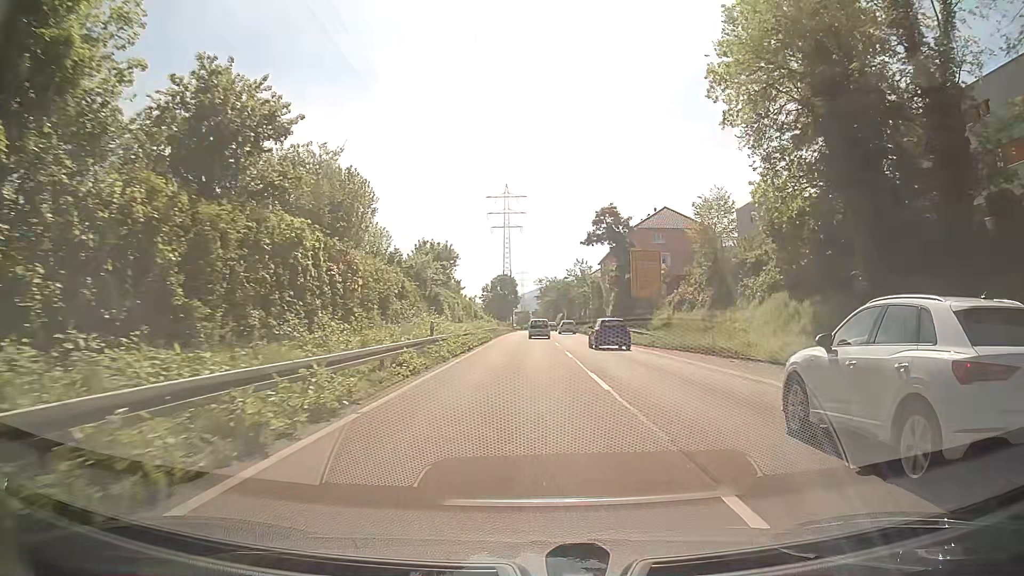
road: trunk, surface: asphalt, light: Day
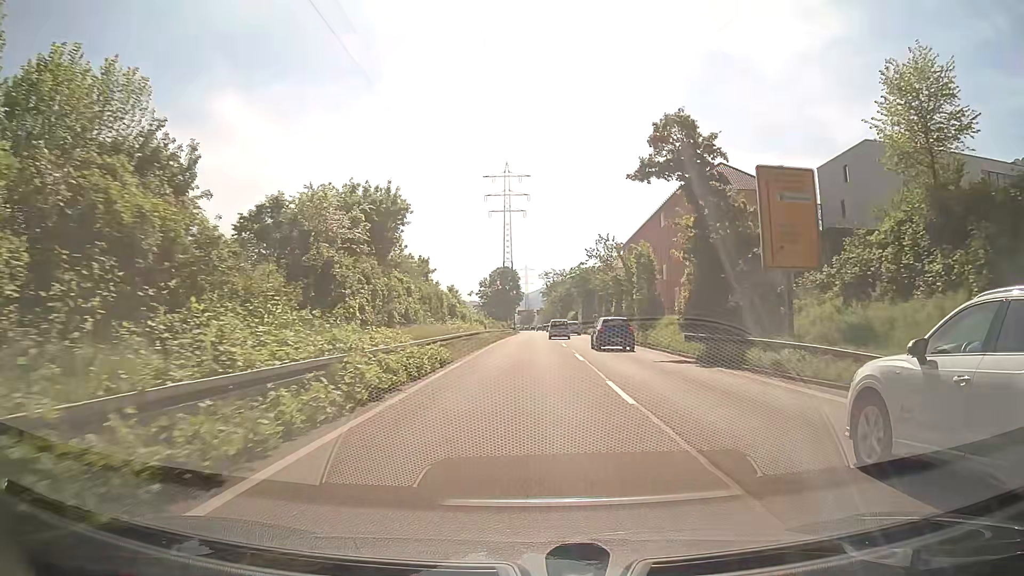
(-0.1, +26.2) m; 0°
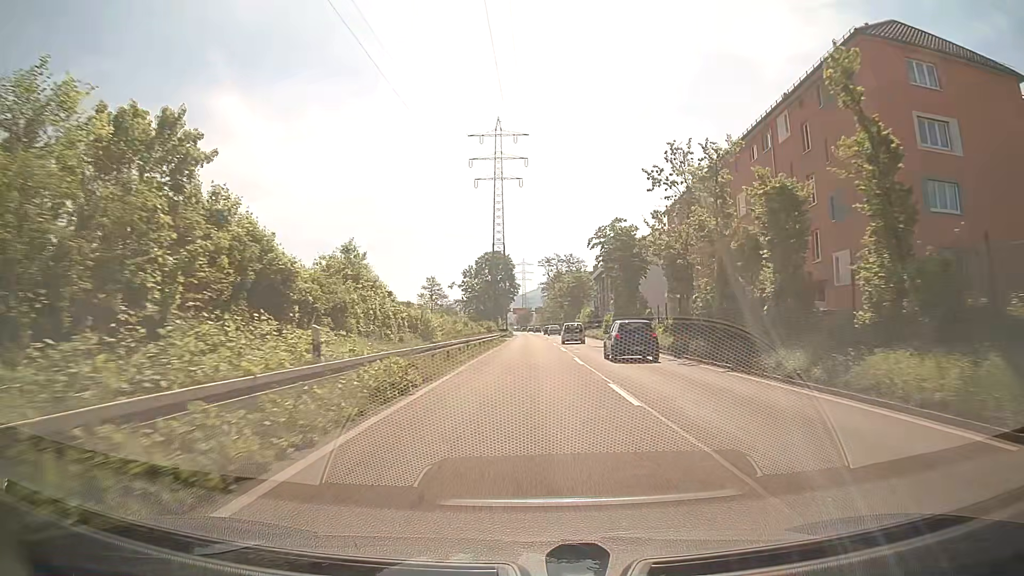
(0.0, +36.1) m; 0°
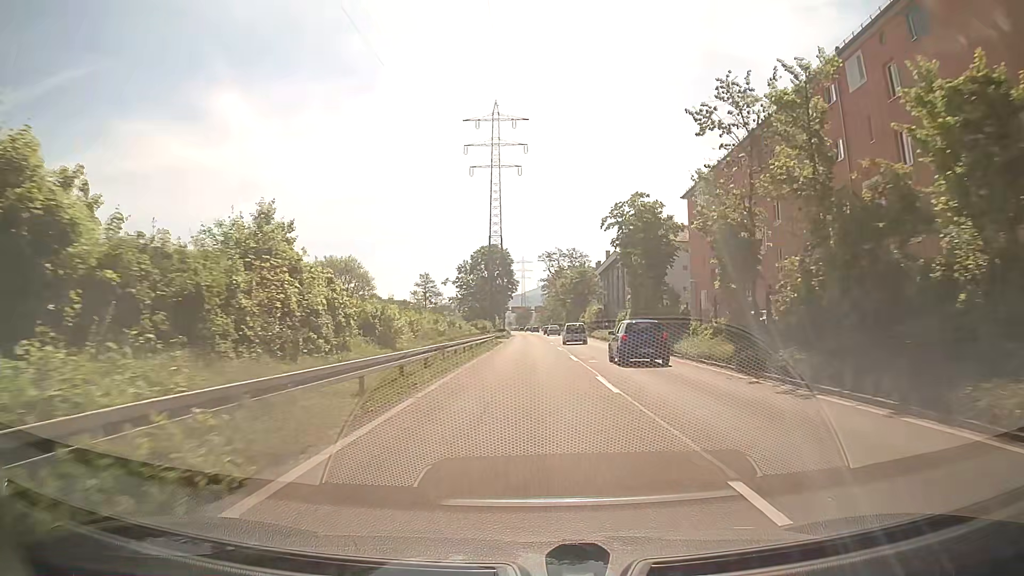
(0.0, +9.4) m; 0°
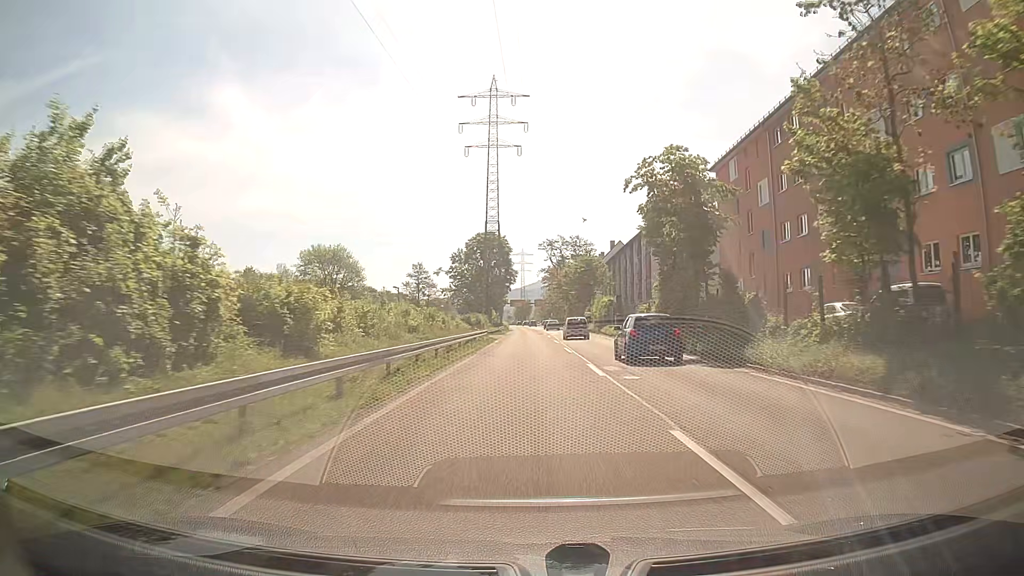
(0.0, +9.5) m; 0°
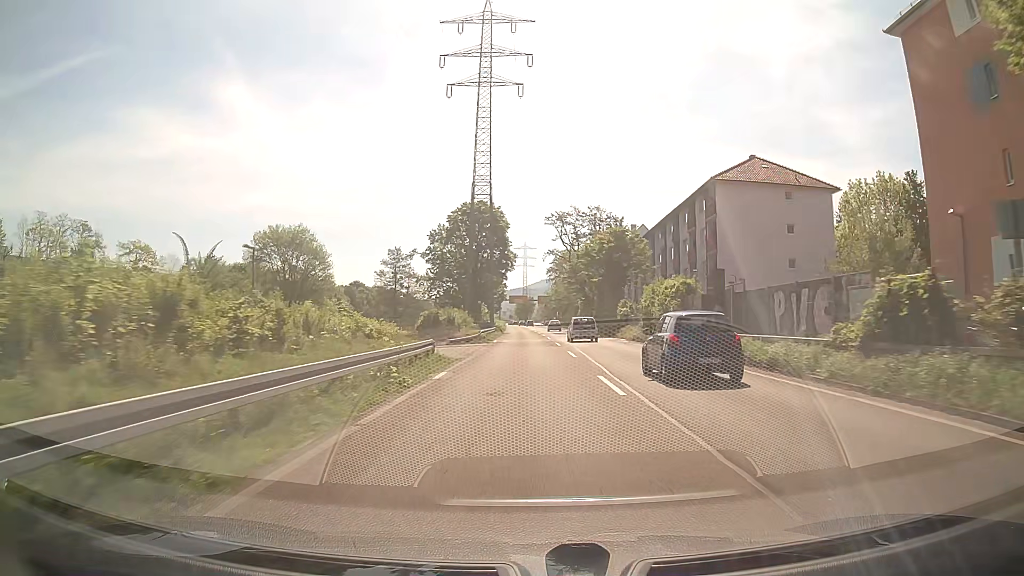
(-0.1, +28.1) m; 0°
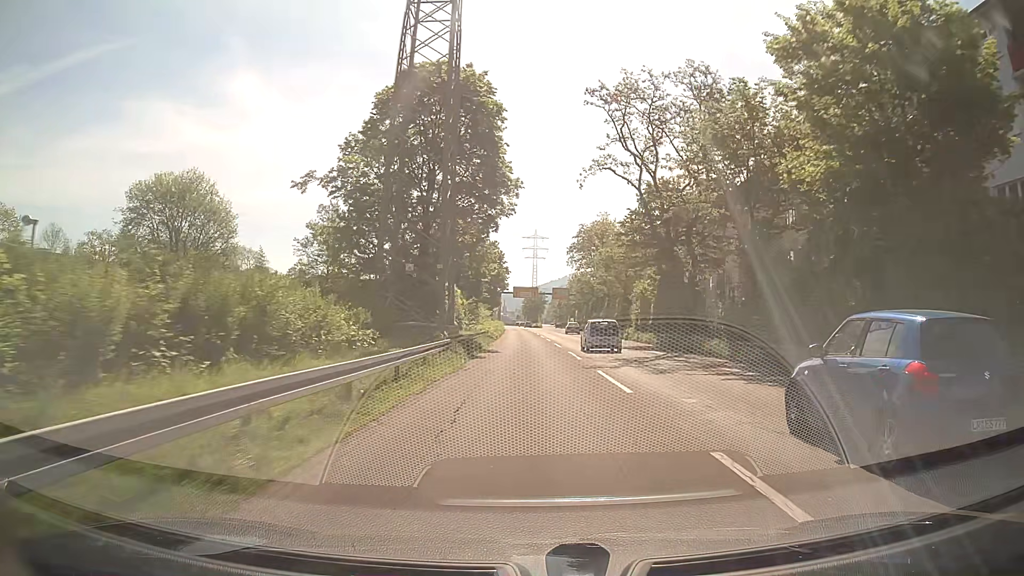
(-0.5, +45.9) m; -1°
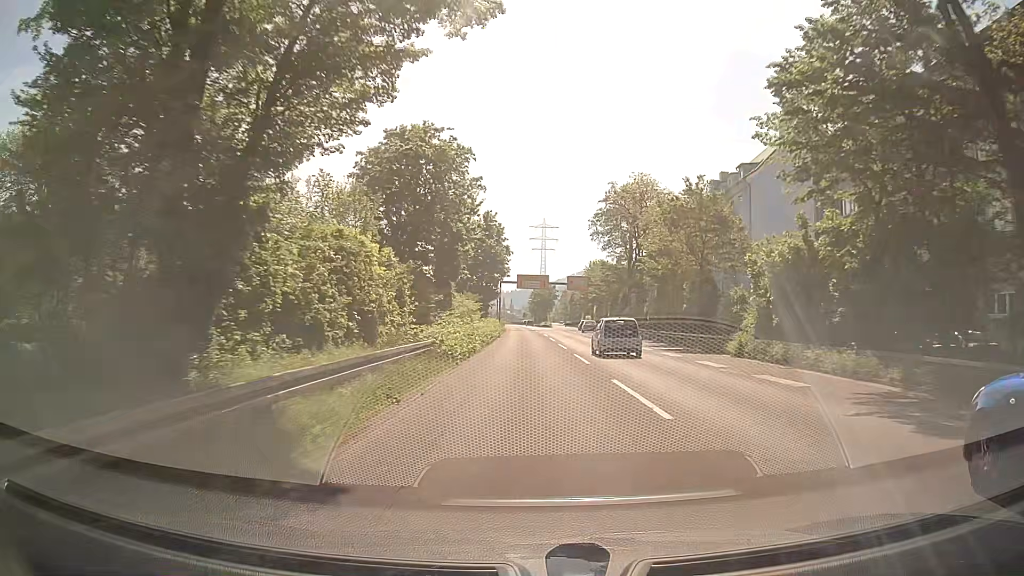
(-0.2, +27.4) m; -1°
(0, +10) (0, +20) (0, +30) (0, +40) (0, +50) (-1, +60) (-1, +70) (-1, +80) (-1, +90) (-2, +100) m
